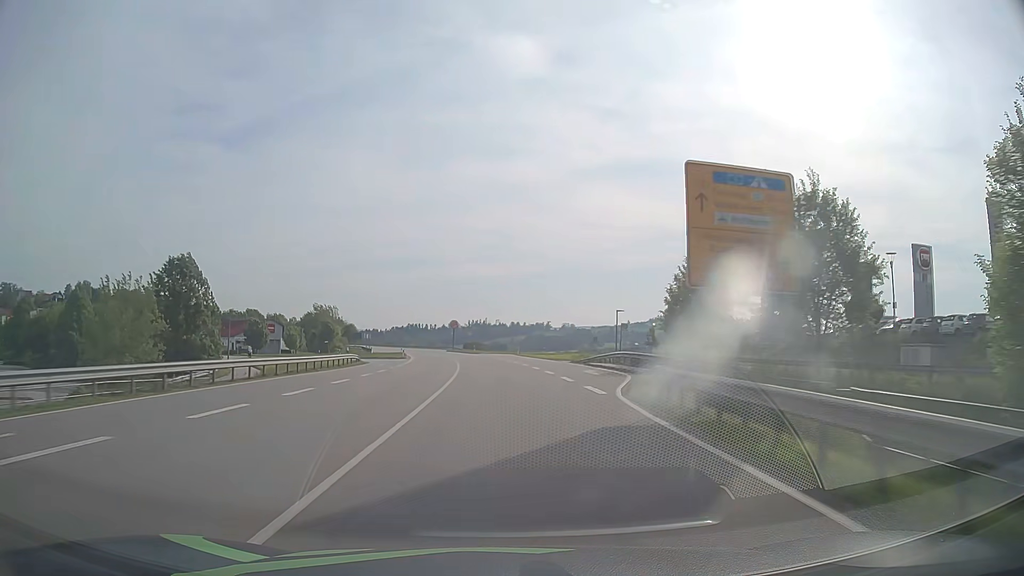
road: primary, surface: asphalt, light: Day
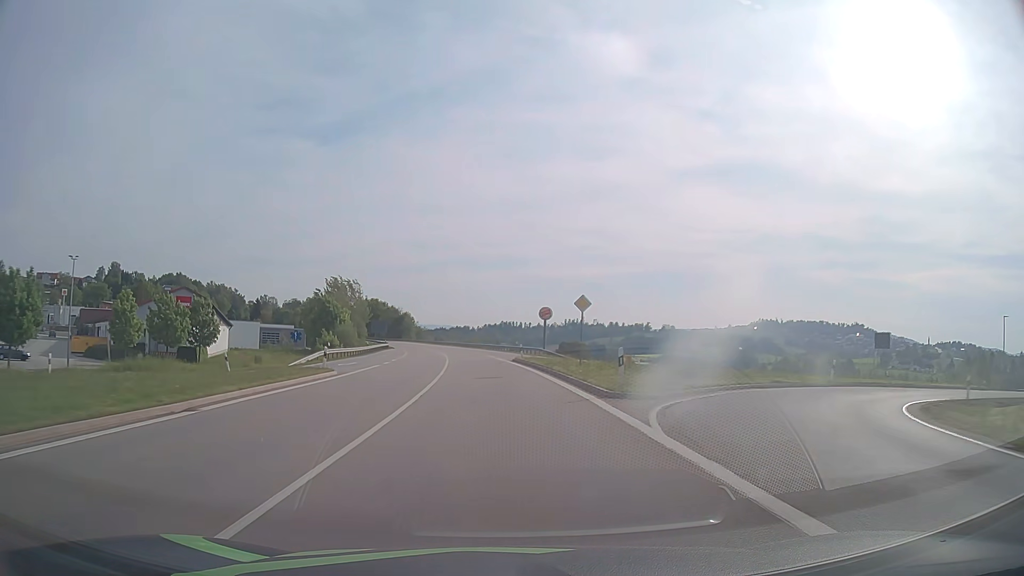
(-4.5, +79.1) m; -8°
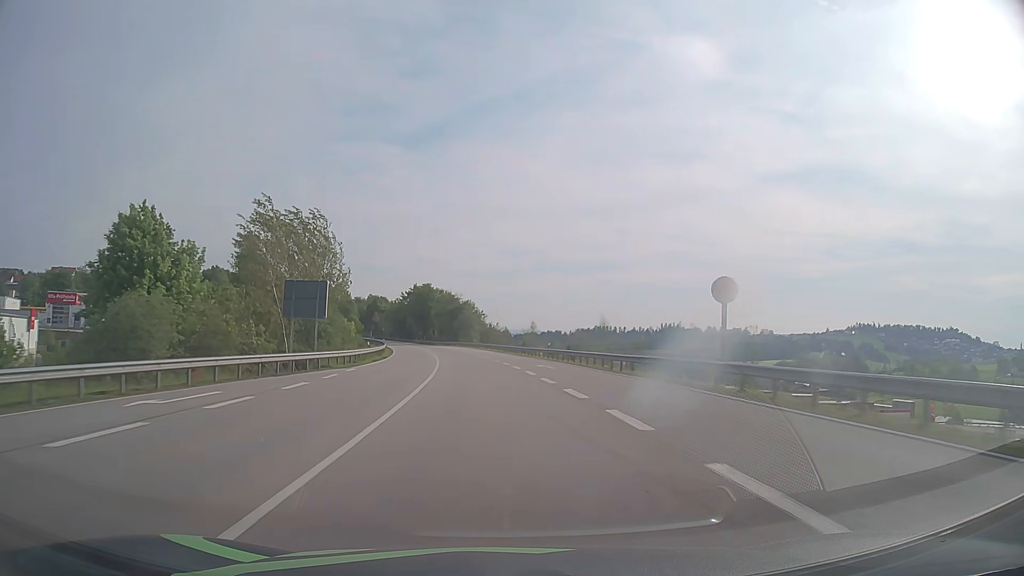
(-5.6, +78.9) m; -8°
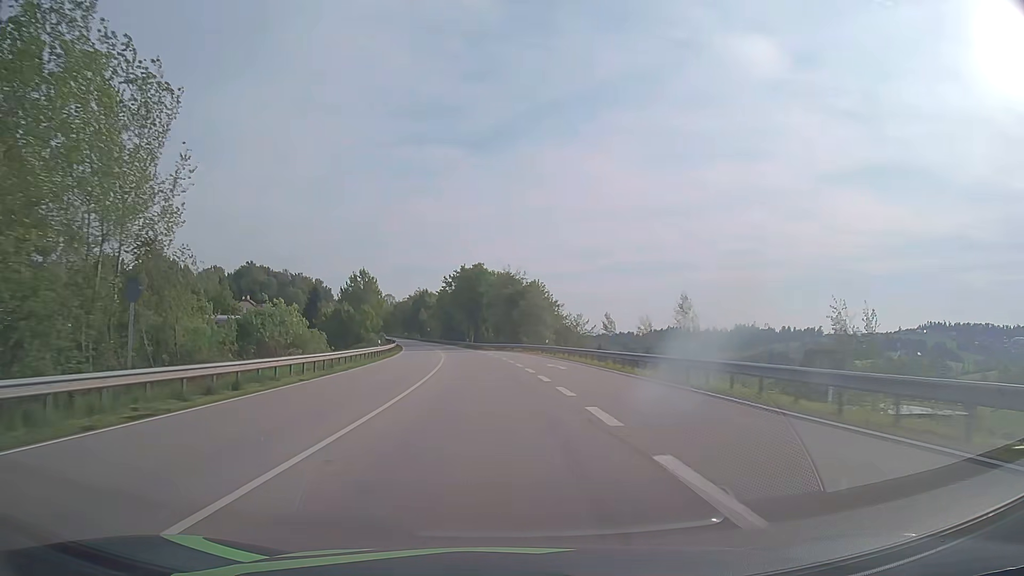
(-2.3, +47.2) m; -6°
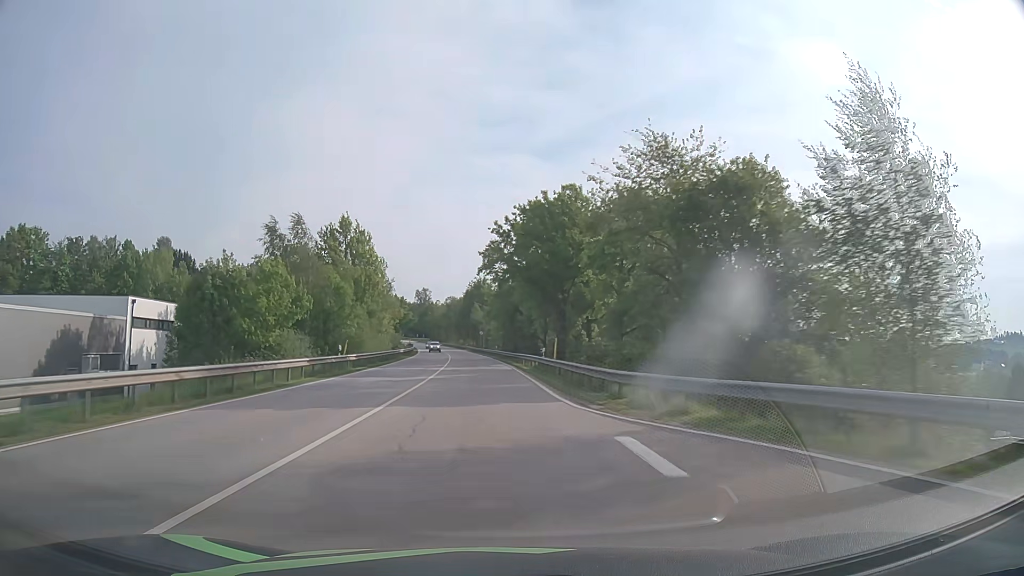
(-3.5, +63.0) m; -6°
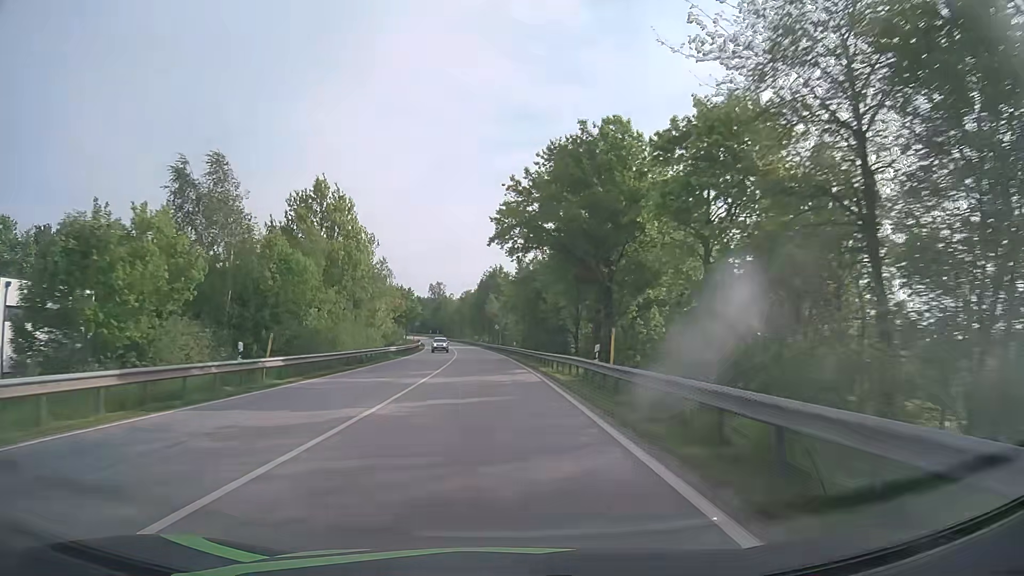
(-0.2, +15.8) m; -1°
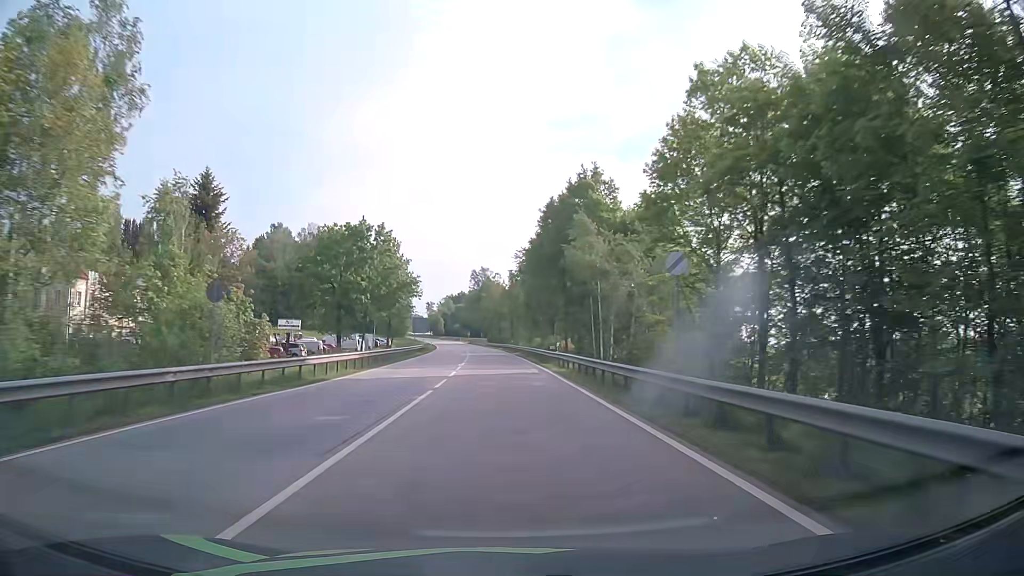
(-4.2, +78.6) m; -5°
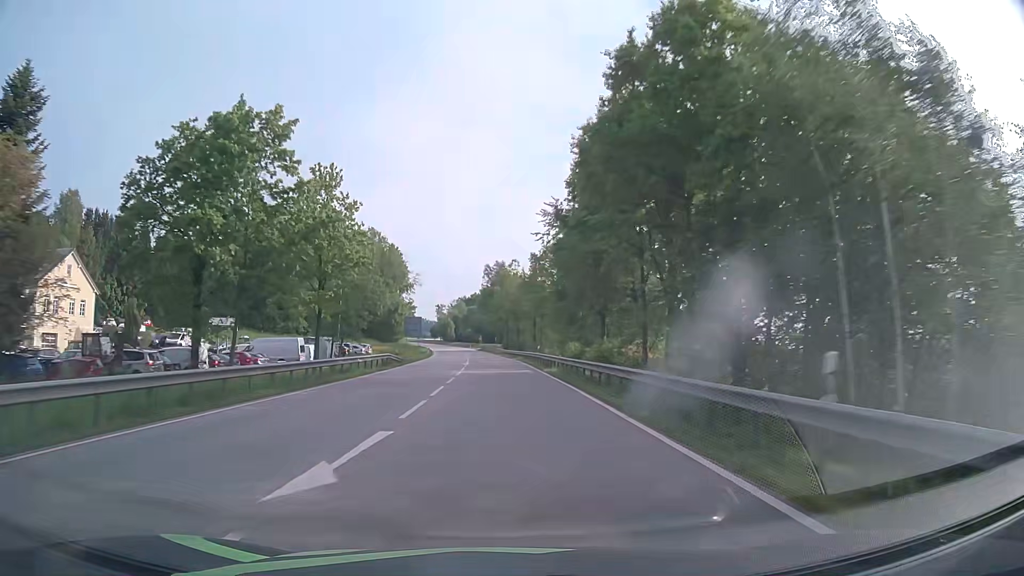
(-0.3, +31.5) m; -1°
(0, +10) (0, +20) (-1, +30) (-1, +40) (-1, +50) (-2, +60) (-2, +70) (-3, +80) (-4, +90) (-5, +100) m
